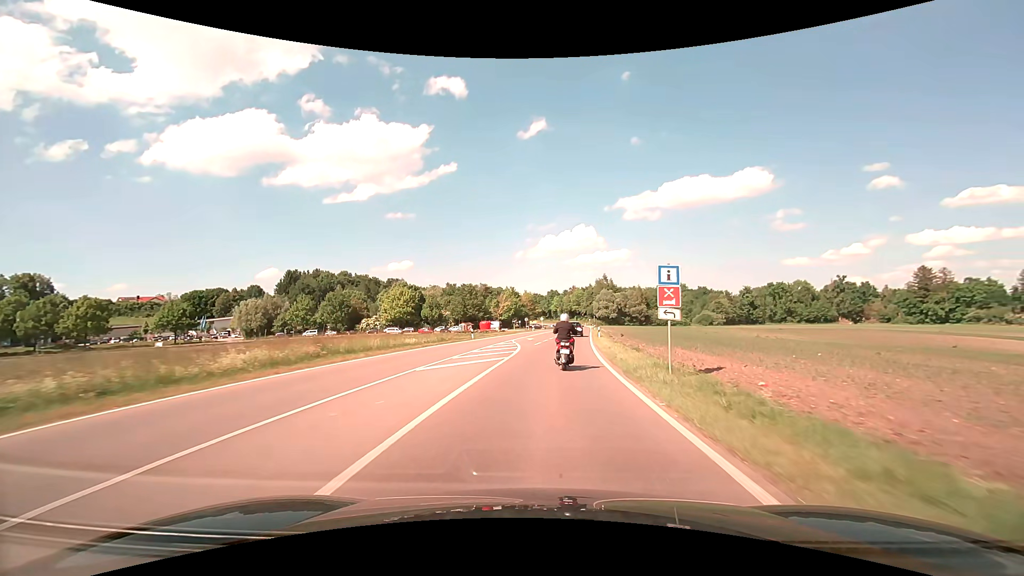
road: secondary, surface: asphalt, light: Day
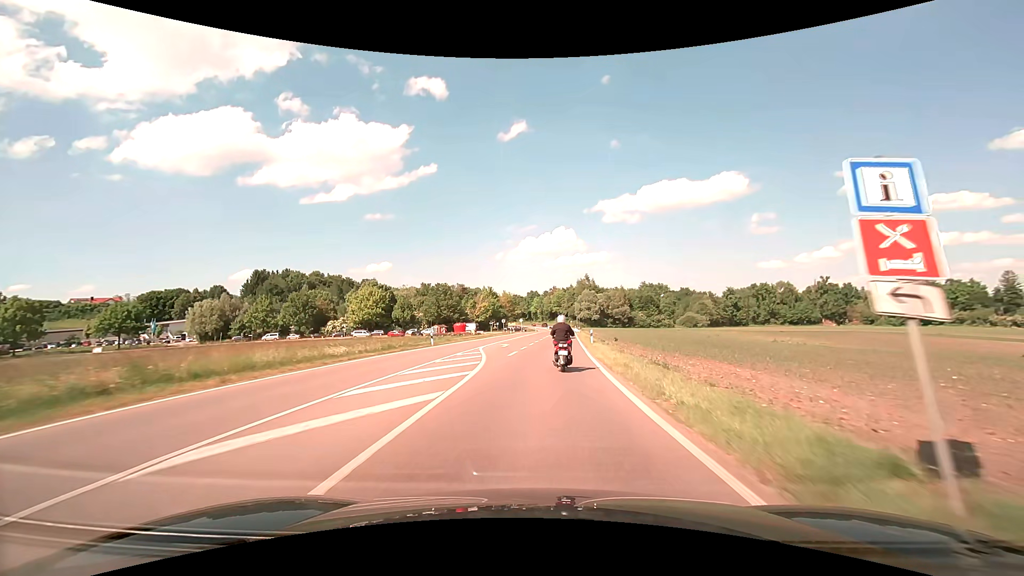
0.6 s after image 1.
(+0.2, +9.7) m; +2°
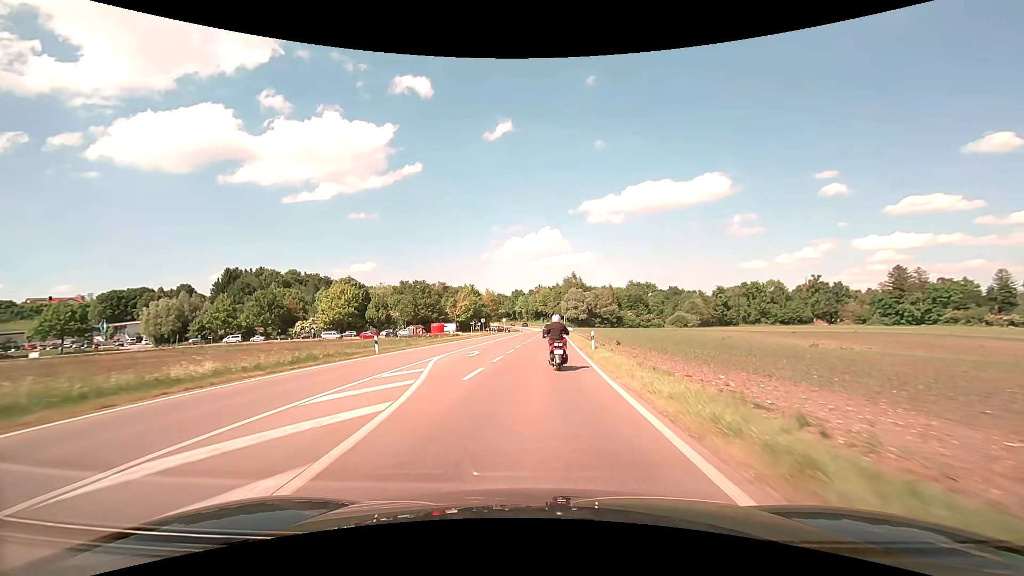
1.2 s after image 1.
(+0.2, +9.6) m; +2°
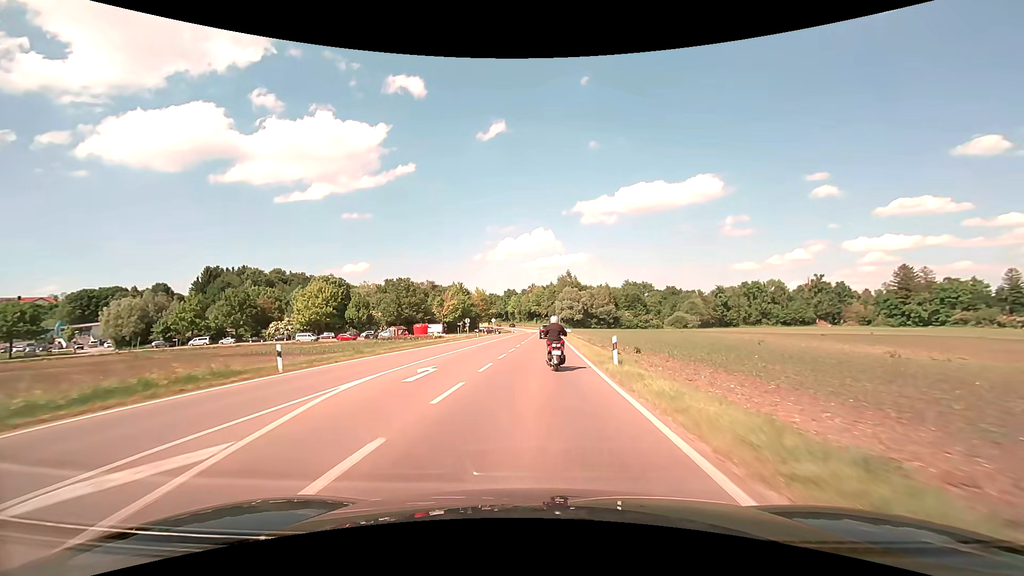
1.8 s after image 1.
(+0.1, +9.6) m; +1°
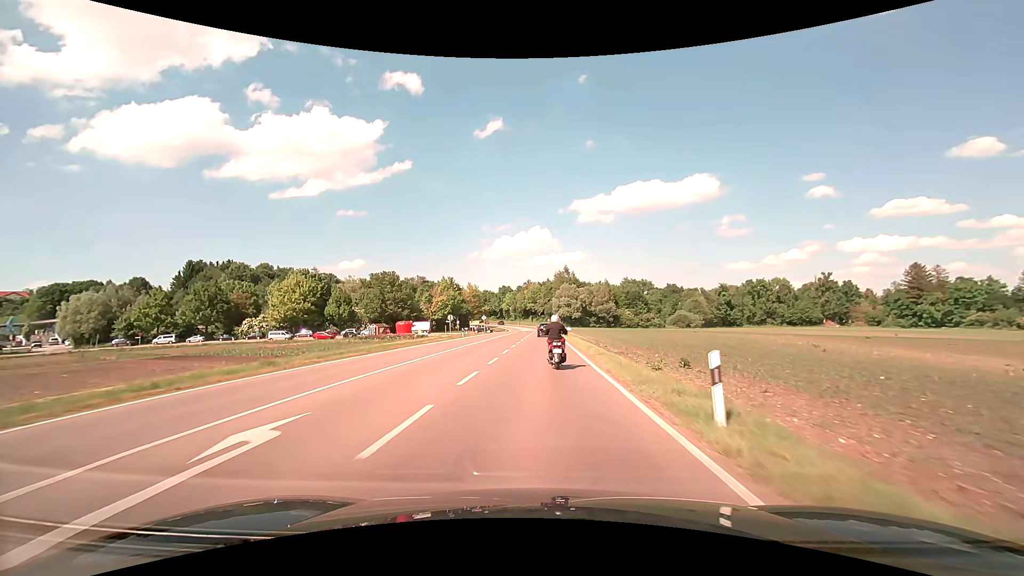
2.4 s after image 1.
(0.0, +9.7) m; 0°
